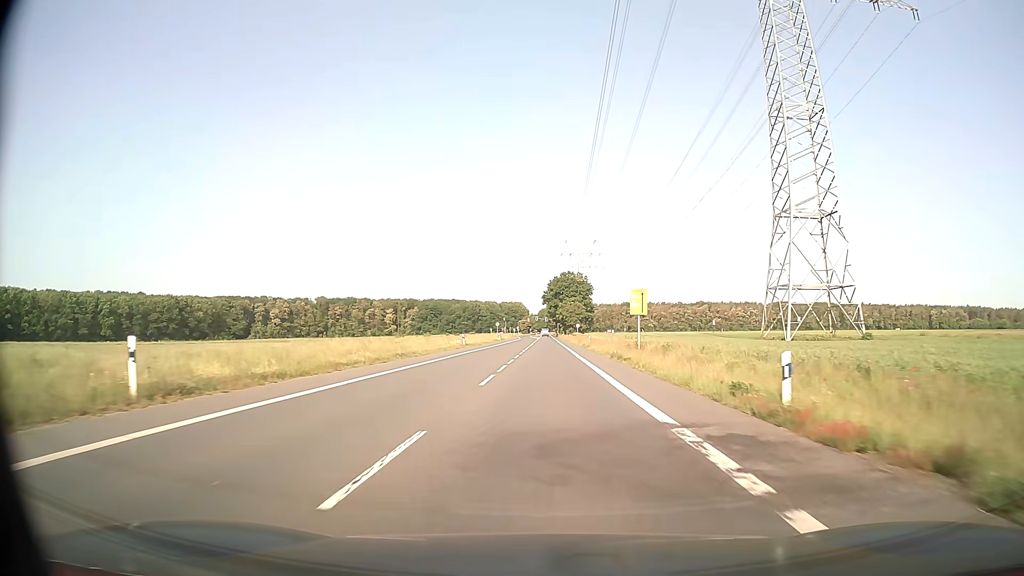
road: secondary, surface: asphalt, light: Day
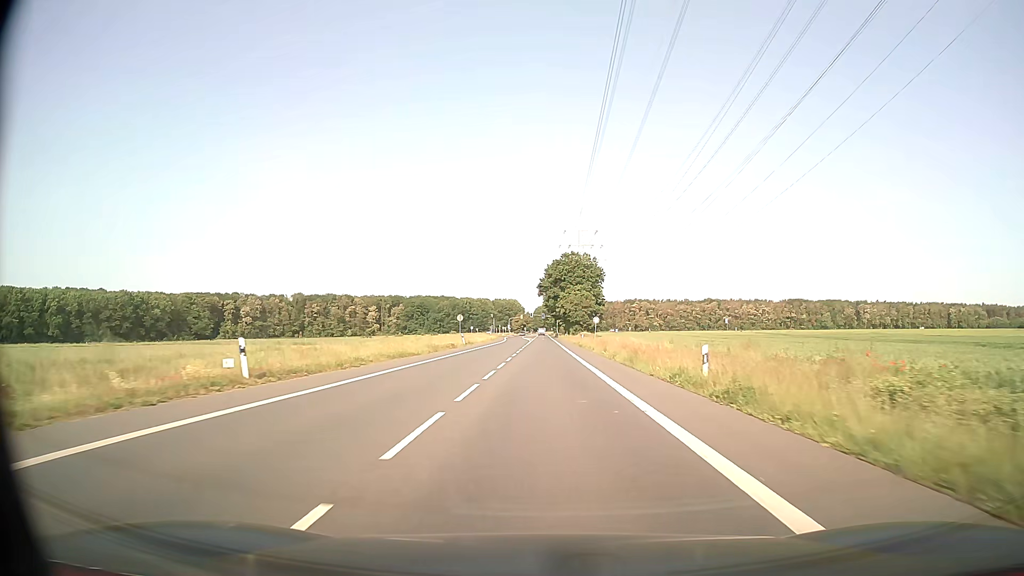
(+0.1, +46.1) m; 0°
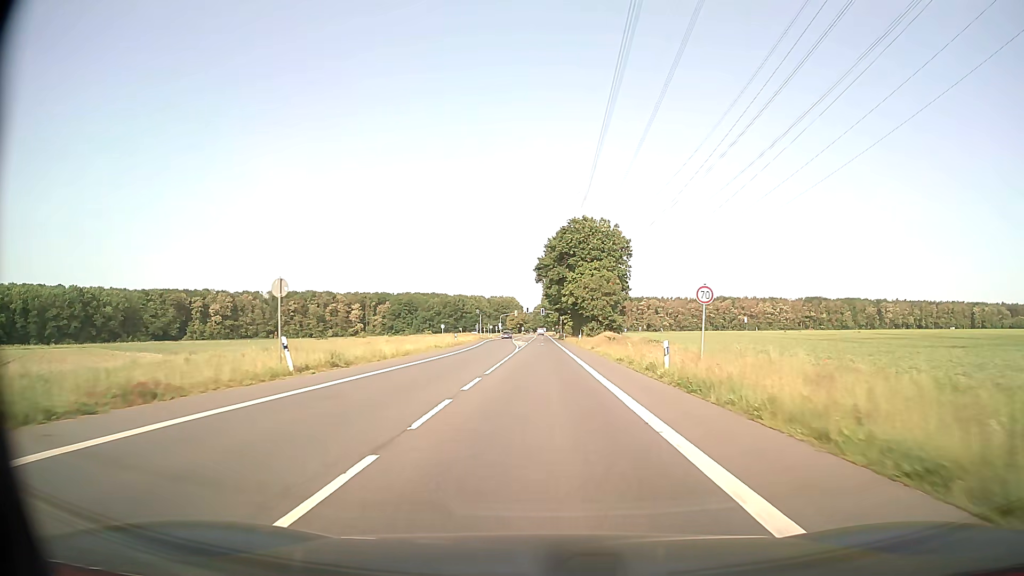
(0.0, +46.0) m; 0°
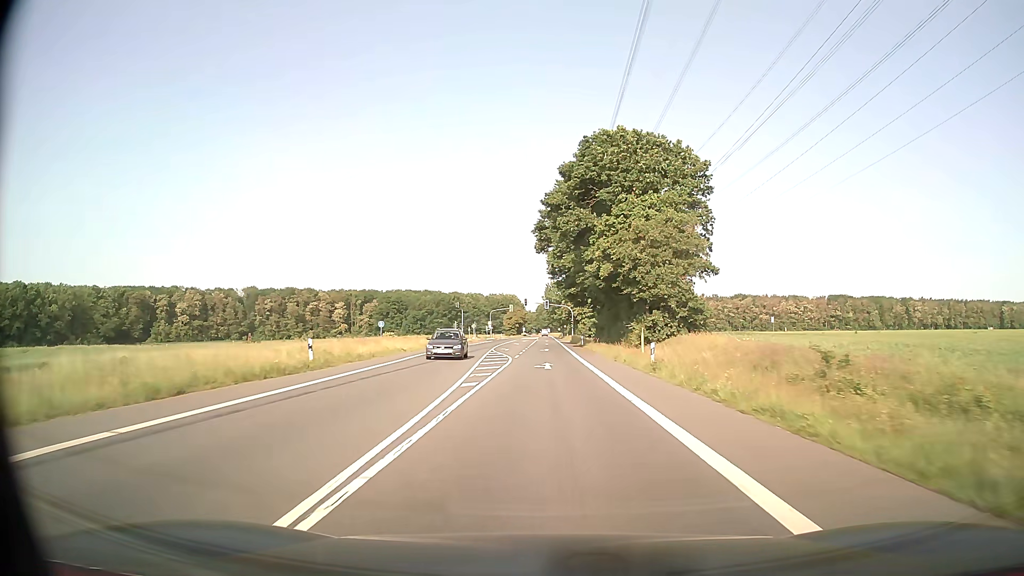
(-0.2, +45.8) m; 0°
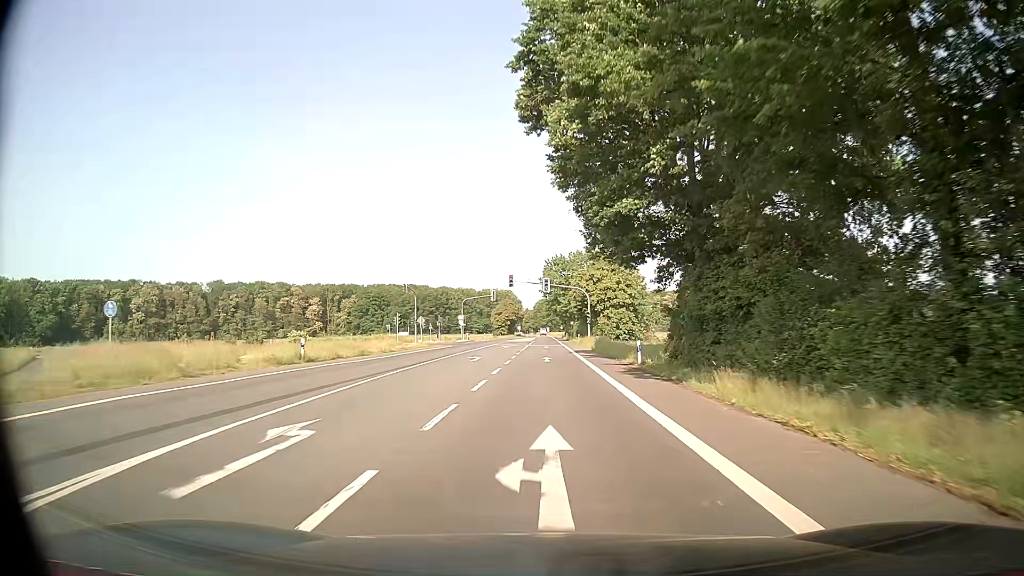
(0.0, +45.6) m; 0°
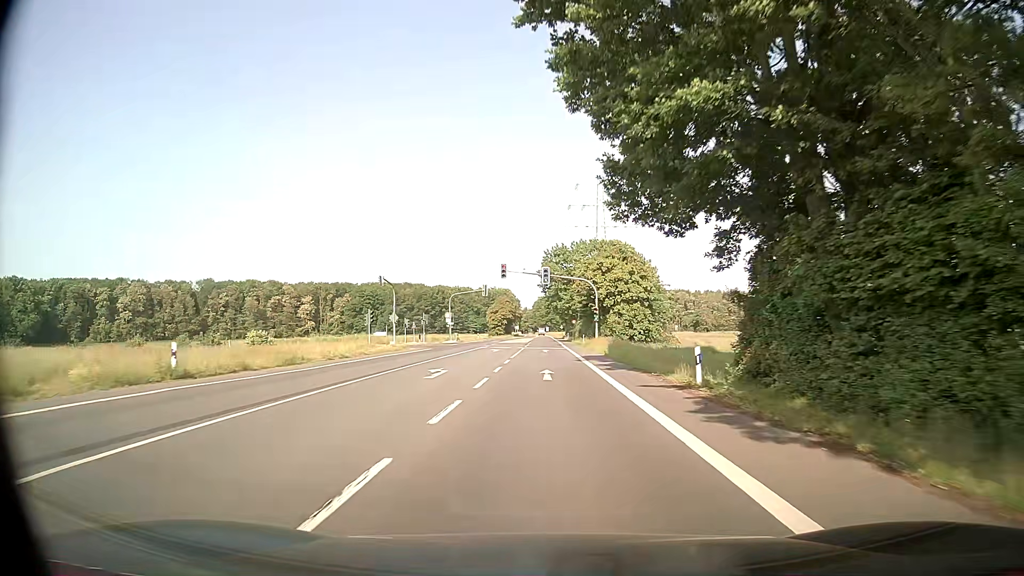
(0.0, +11.4) m; 0°
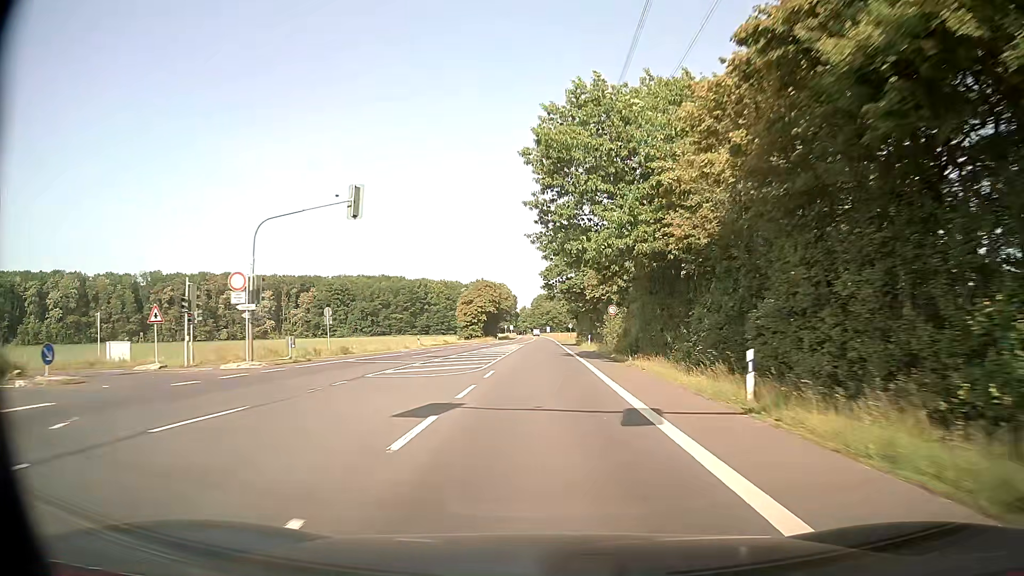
(0.0, +56.6) m; 0°
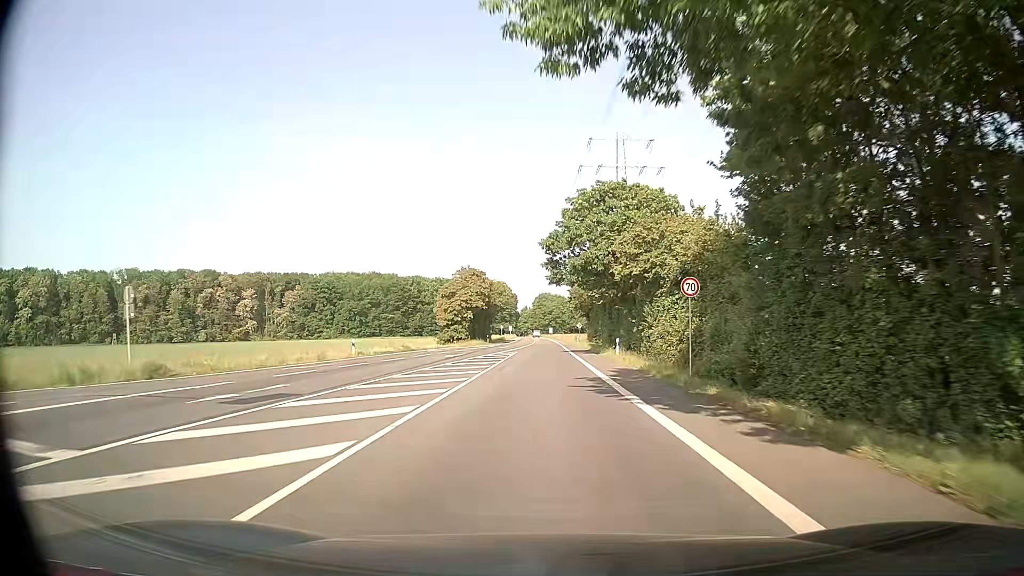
(-0.1, +22.5) m; -1°
(0, +10) (0, +20) (0, +30) (0, +40) (0, +50) (0, +60) (+1, +70) (+1, +80) (+1, +90) (+1, +100) m
